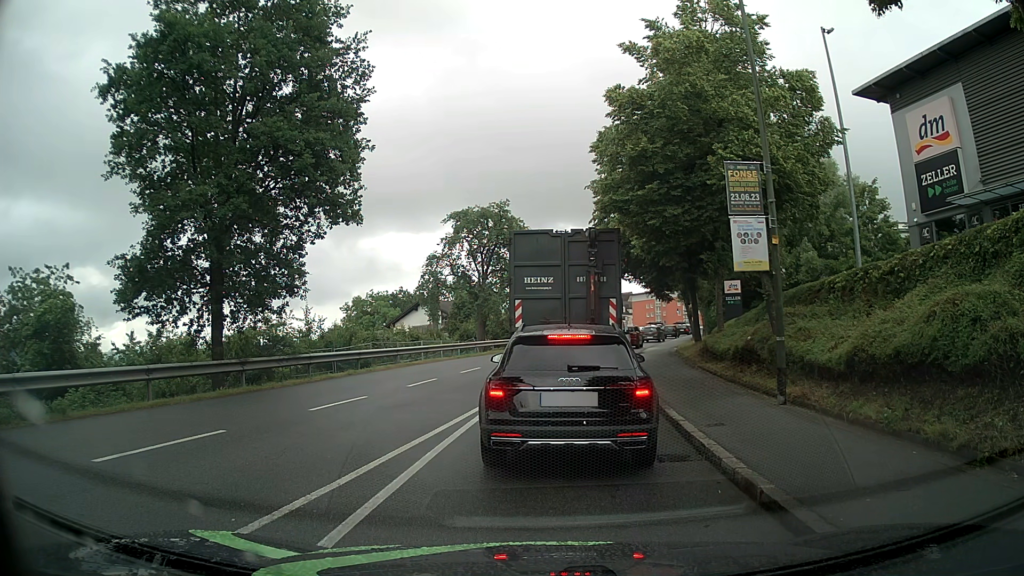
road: tertiary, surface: asphalt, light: Day
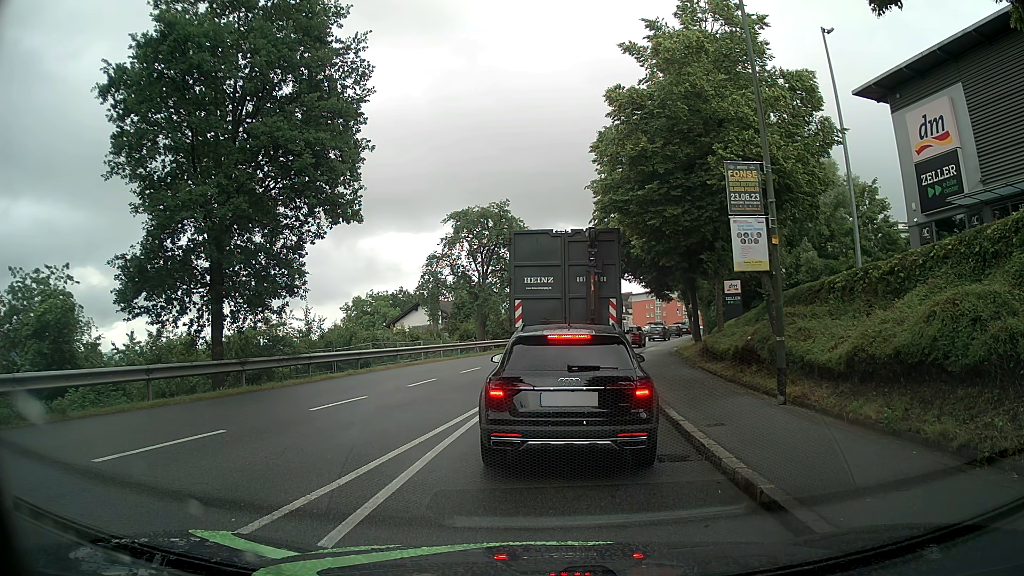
(0.0, 0.0) m; 0°
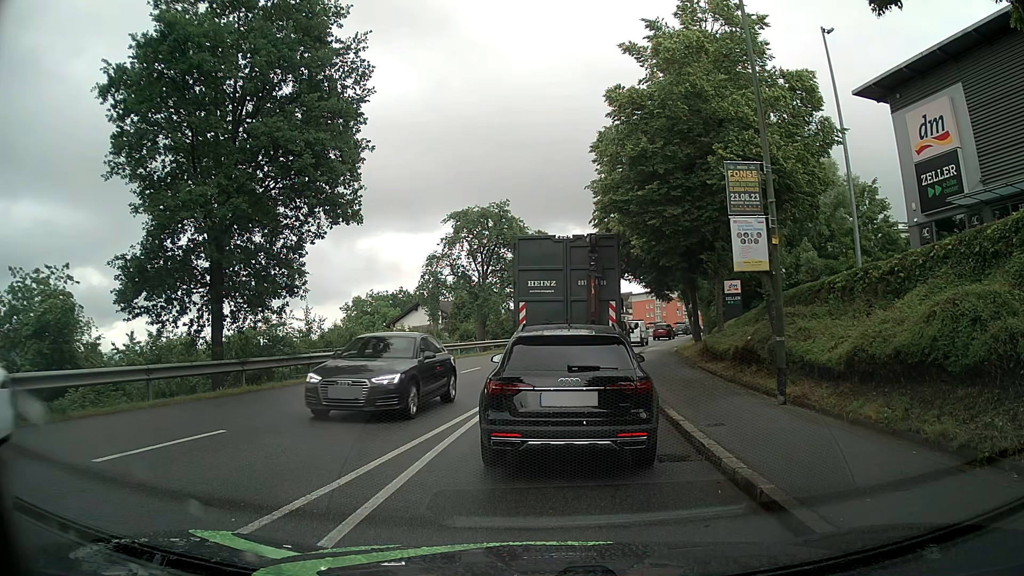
(0.0, 0.0) m; 0°
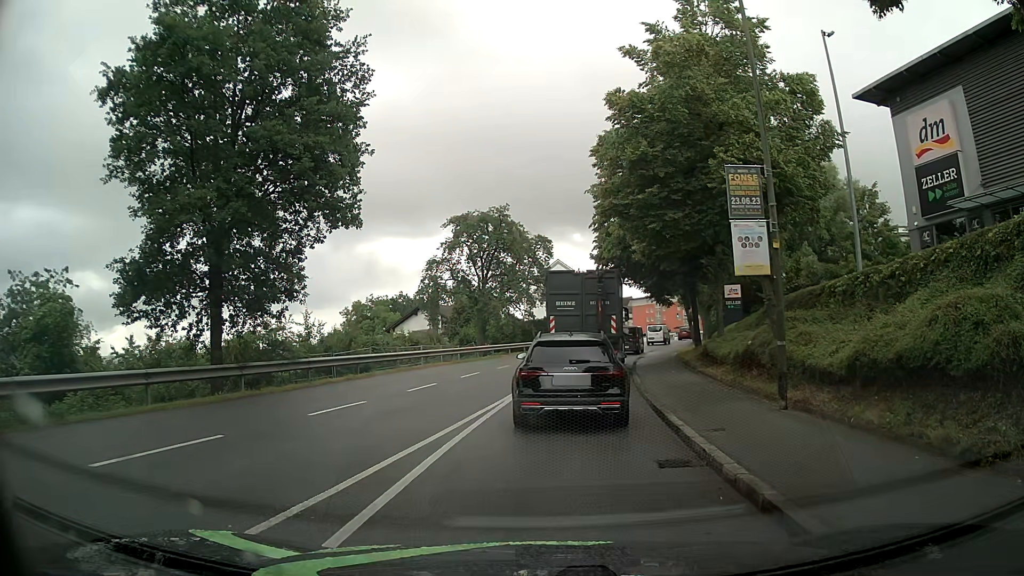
(0.0, +0.1) m; 0°
